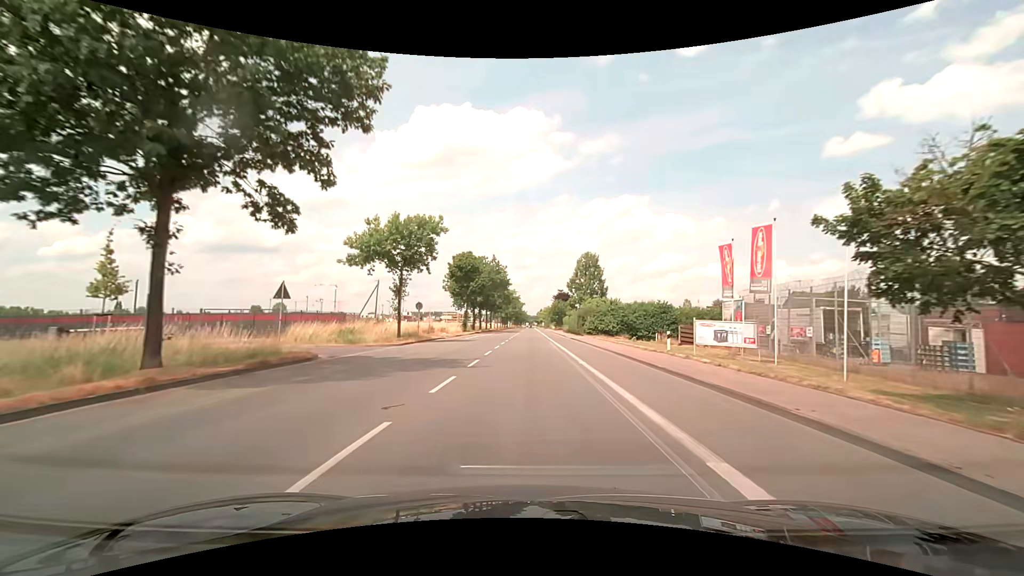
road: secondary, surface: asphalt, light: Day
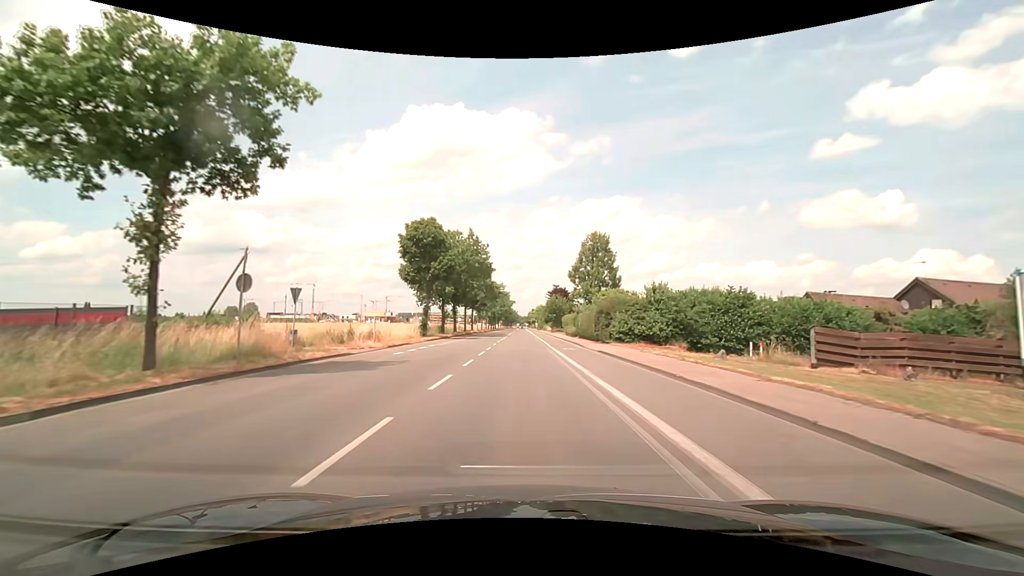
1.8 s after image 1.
(+0.2, +23.3) m; +1°
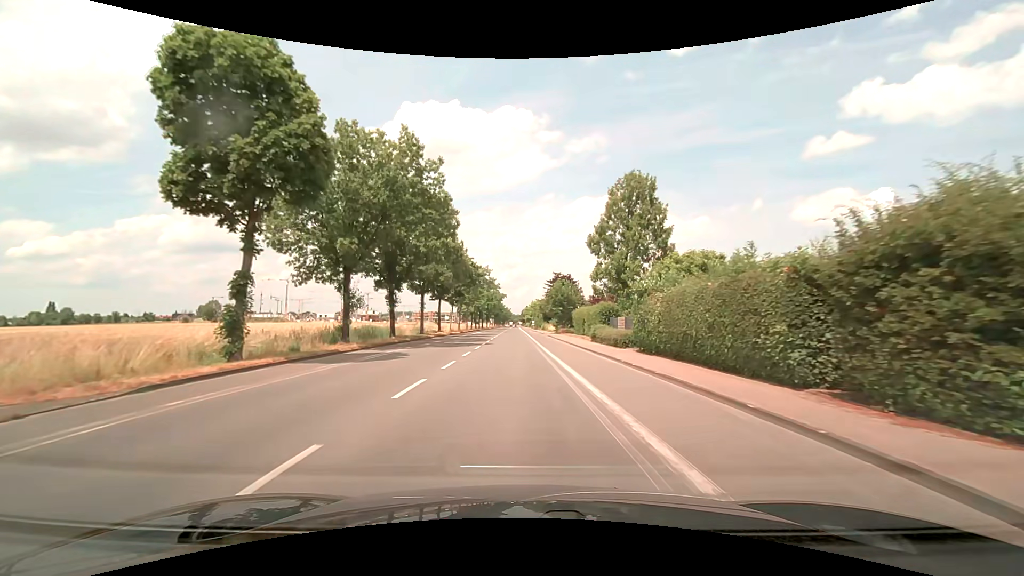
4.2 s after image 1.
(+0.2, +31.0) m; +1°
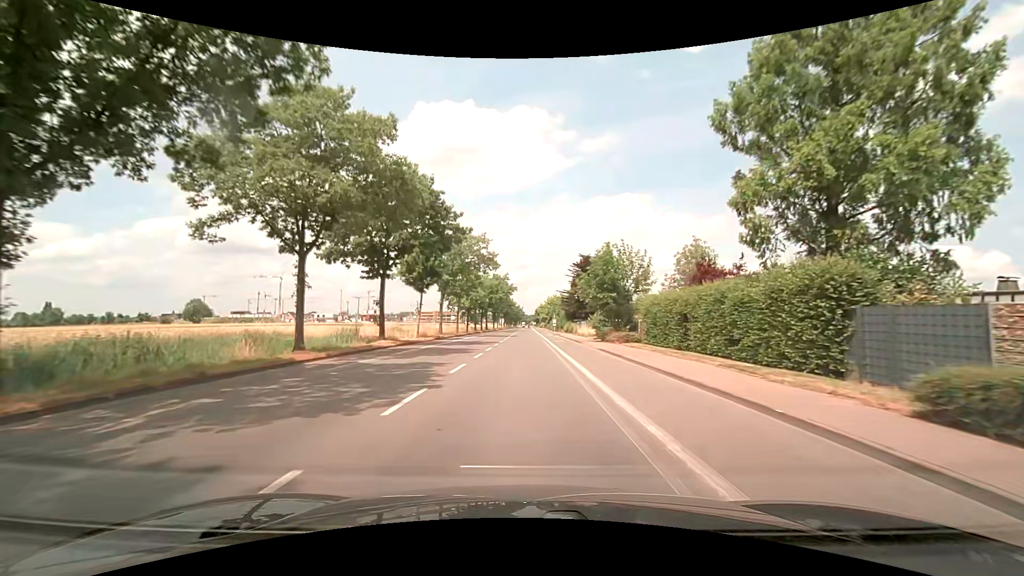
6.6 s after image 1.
(-0.5, +31.0) m; -1°
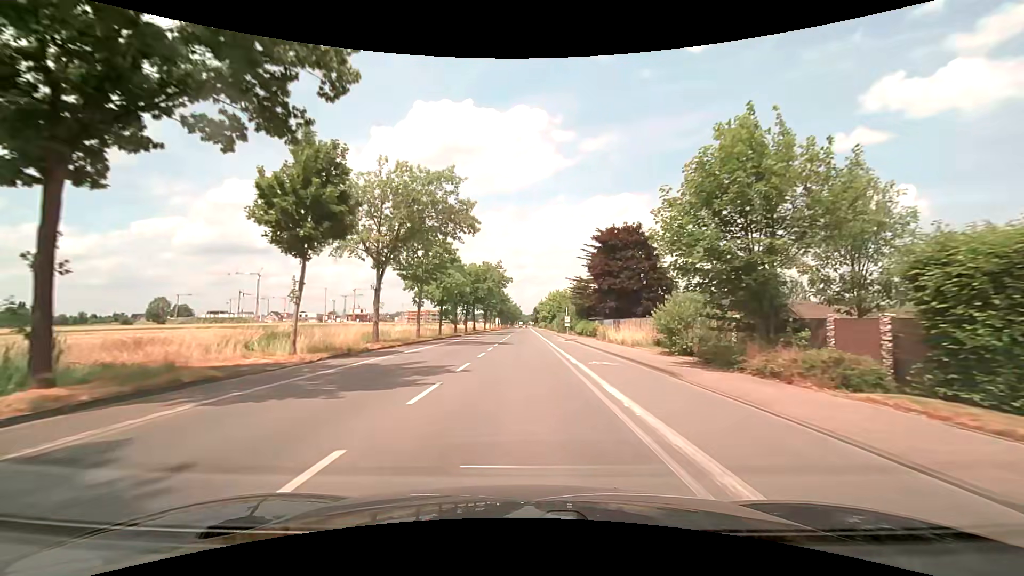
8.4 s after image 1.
(0.0, +23.3) m; 0°
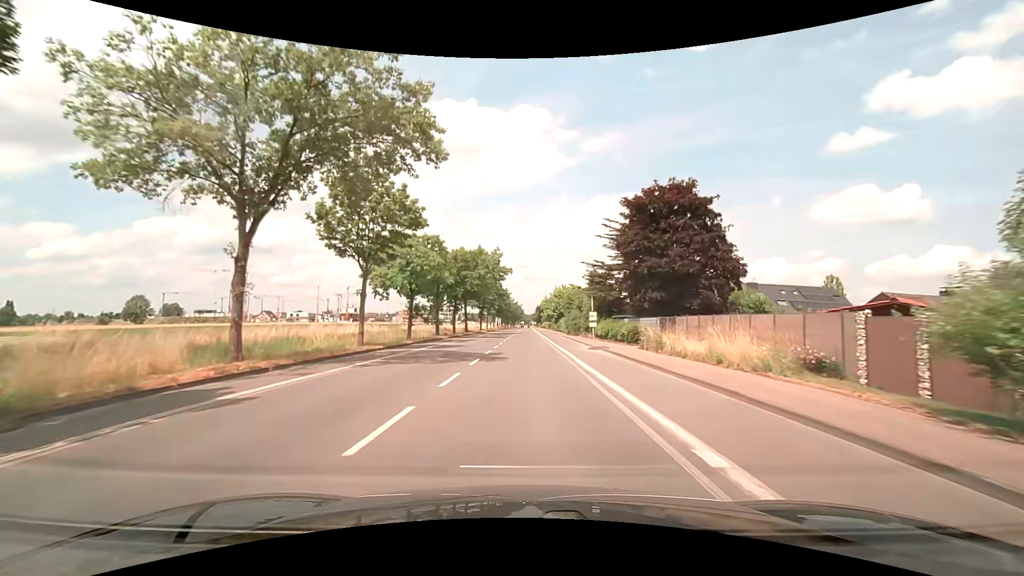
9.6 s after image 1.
(-0.1, +15.6) m; -1°
(0, +10) (0, +20) (0, +30) (0, +40) (0, +50) (0, +60) (0, +70) (+1, +80) (+1, +90) (+1, +100) m
